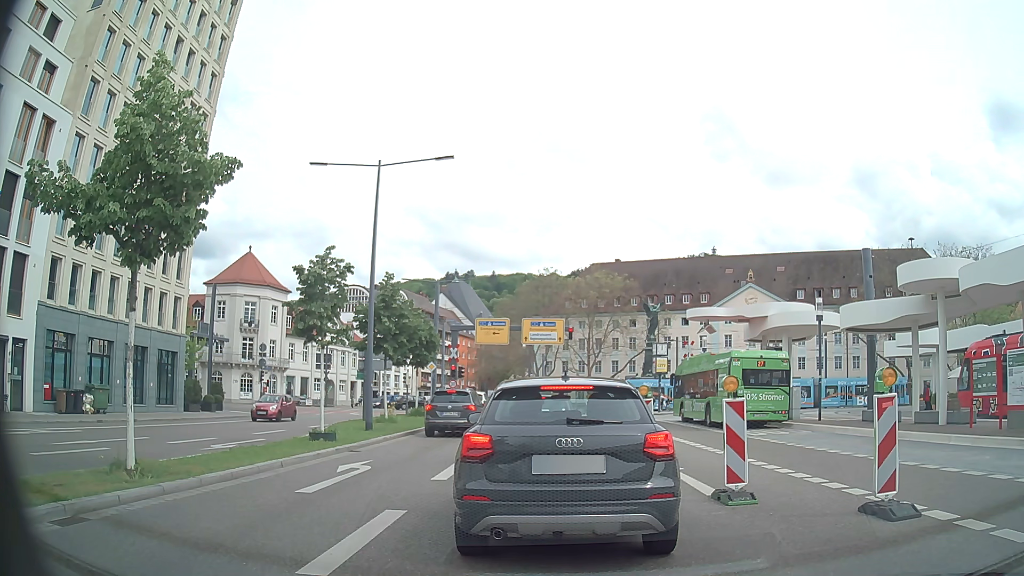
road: primary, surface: asphalt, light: Day
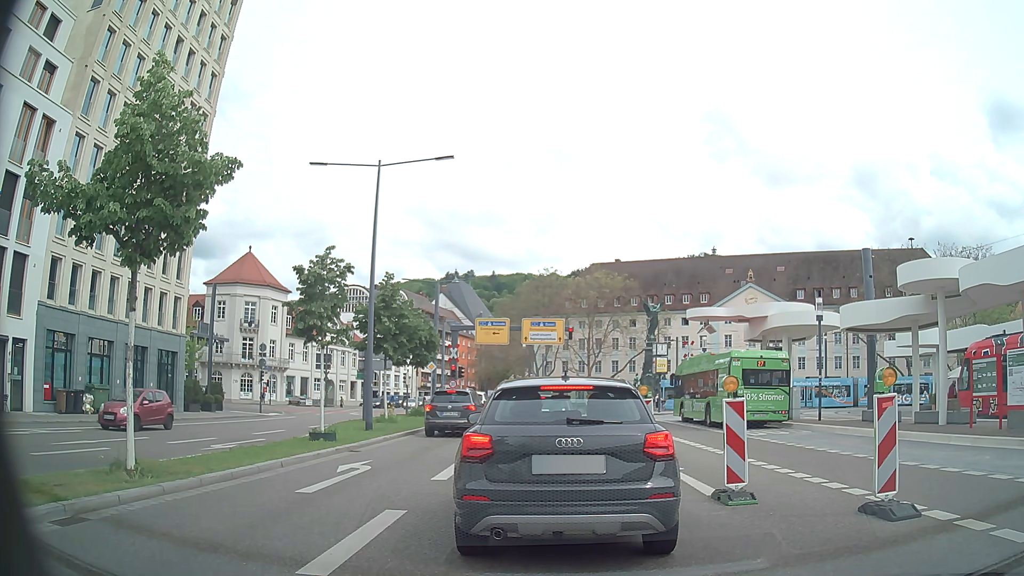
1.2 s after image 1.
(0.0, 0.0) m; 0°
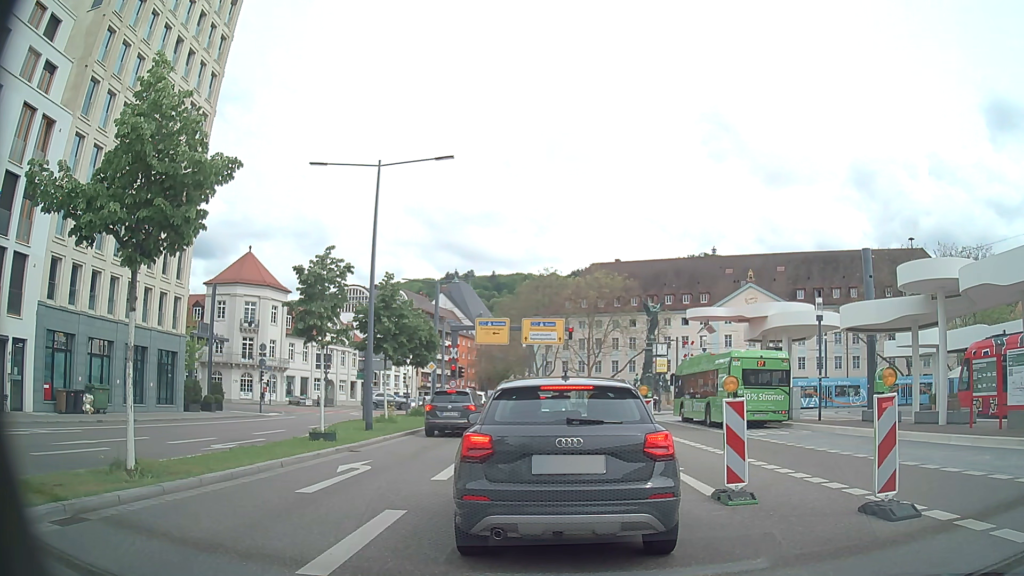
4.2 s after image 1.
(0.0, 0.0) m; 0°
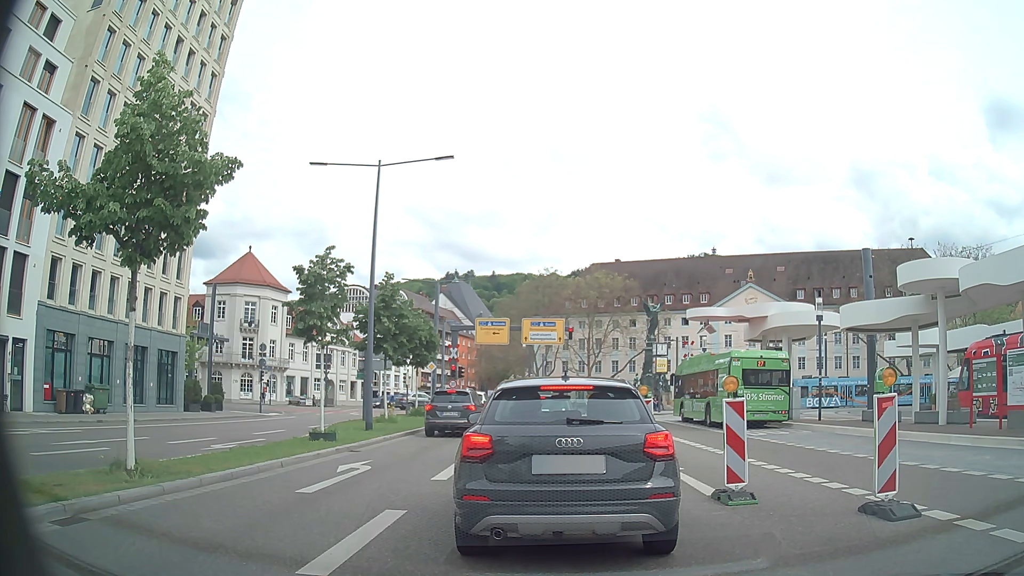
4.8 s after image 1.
(0.0, 0.0) m; 0°
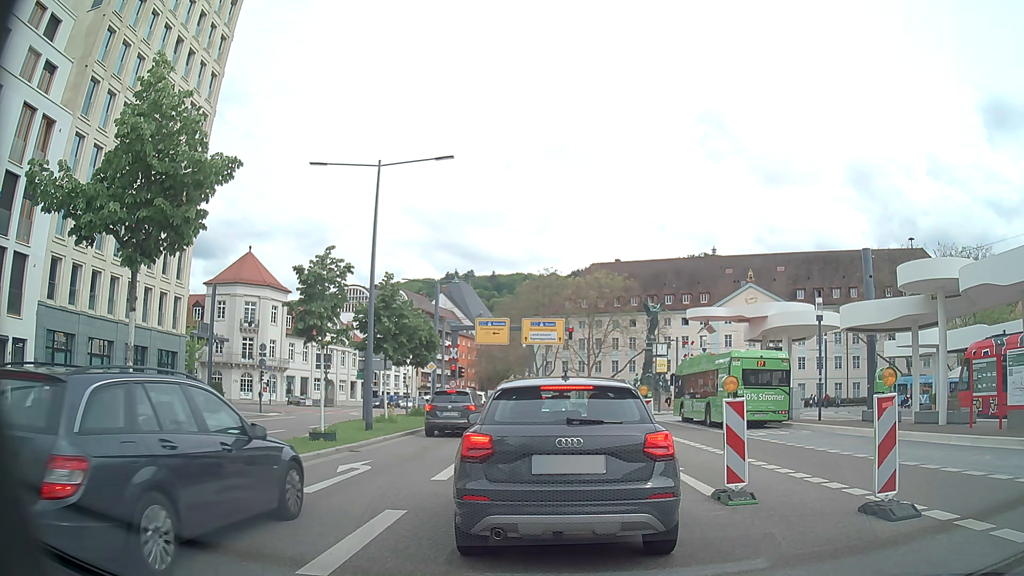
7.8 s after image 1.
(0.0, 0.0) m; 0°
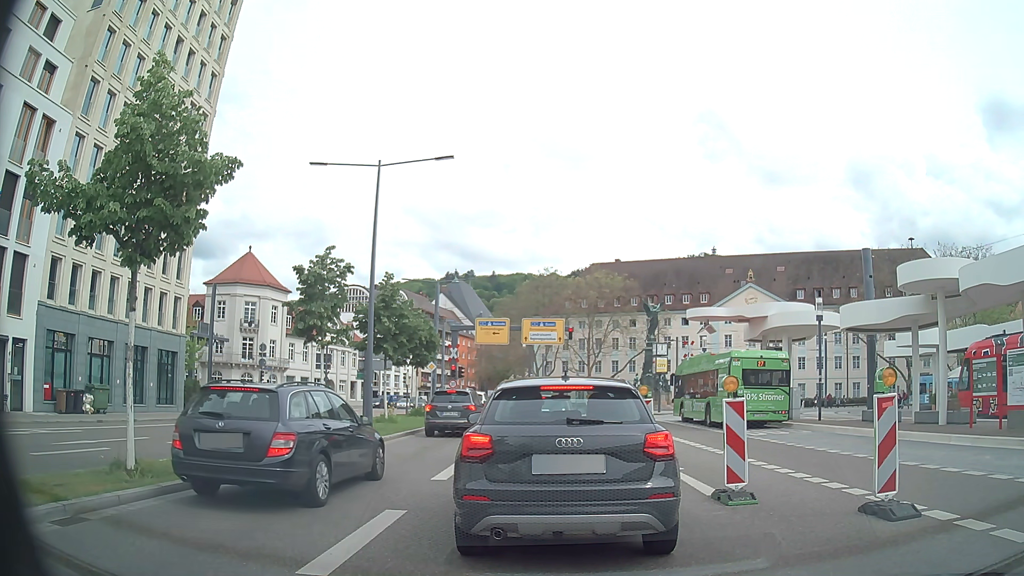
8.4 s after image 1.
(0.0, 0.0) m; 0°
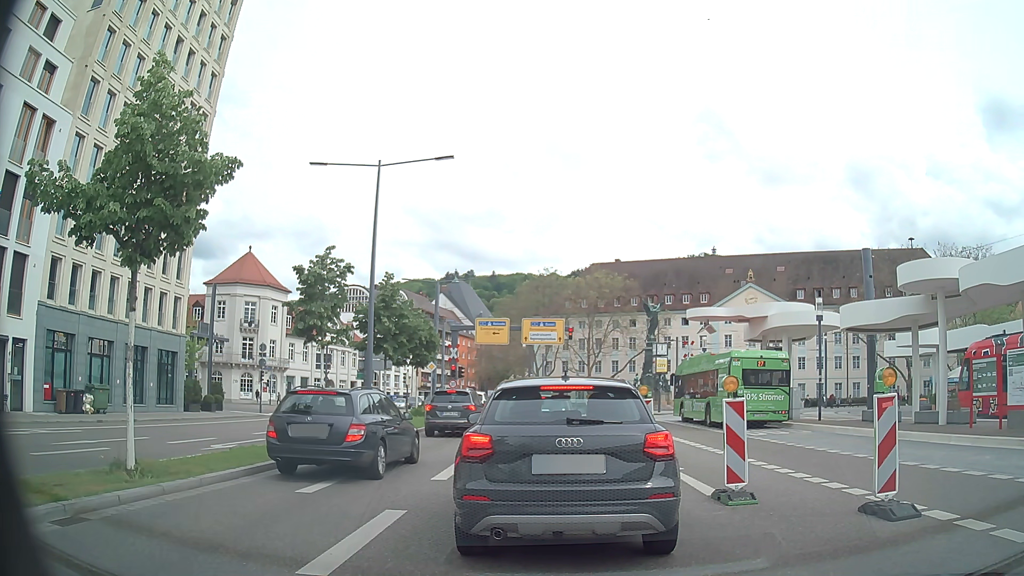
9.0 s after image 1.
(0.0, 0.0) m; 0°
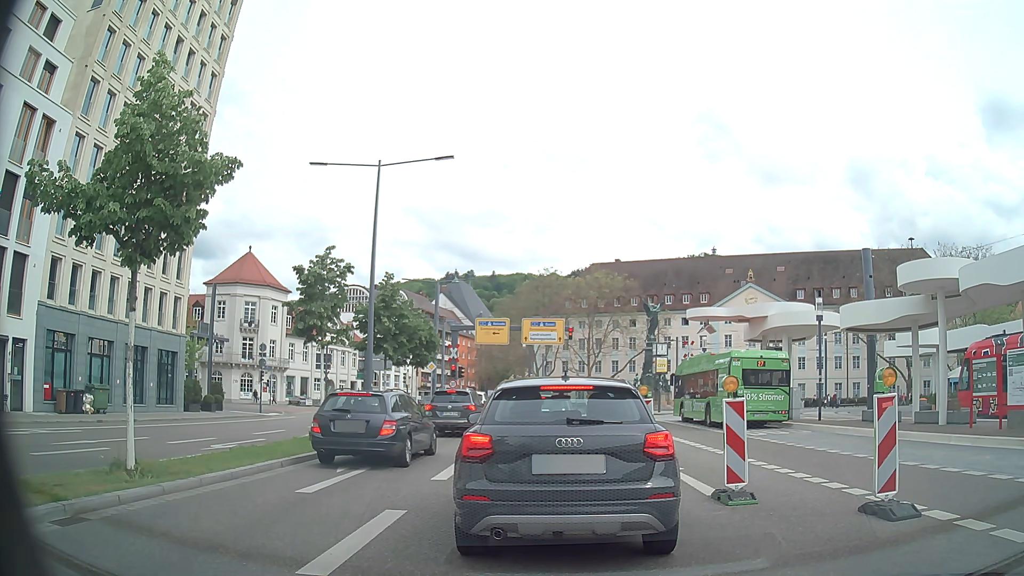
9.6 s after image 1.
(0.0, 0.0) m; 0°
(0, +10) (0, +20) (-1, +30) (-1, +40) (-2, +50) (-4, +60) (-6, +70) (-8, +79) (-11, +89) (-12, +99) m
